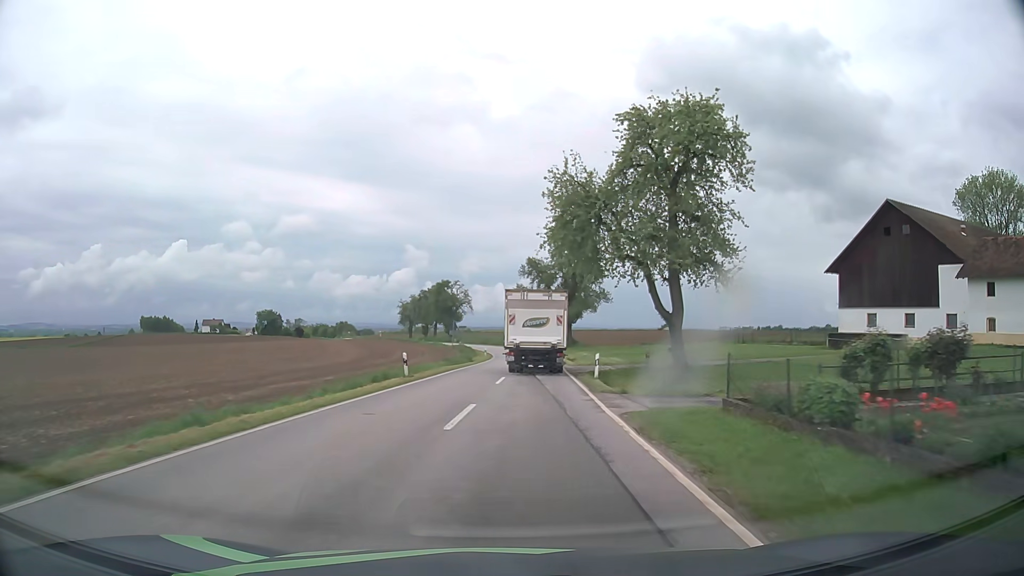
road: tertiary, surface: asphalt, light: Day
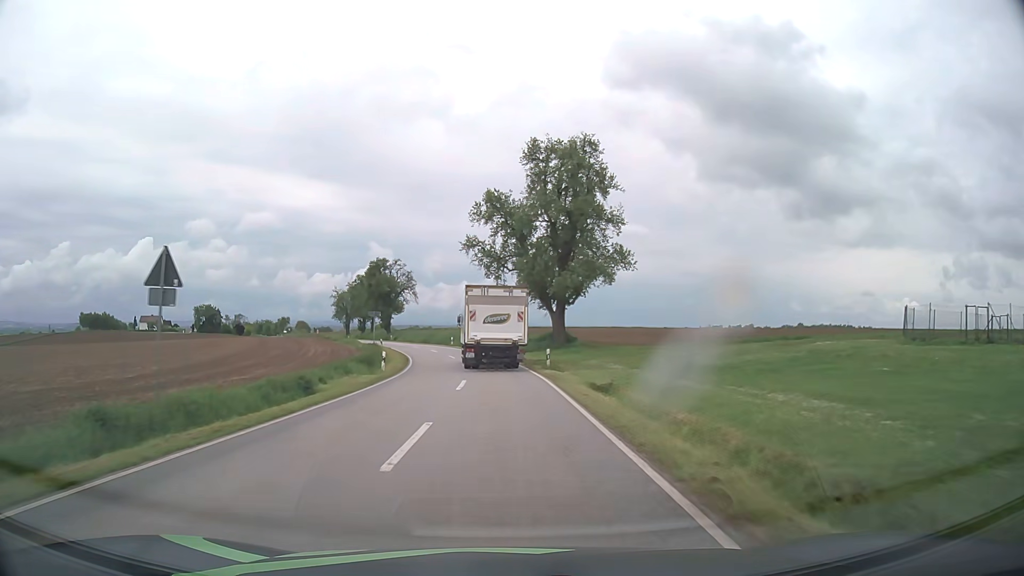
(+1.7, +38.6) m; +4°
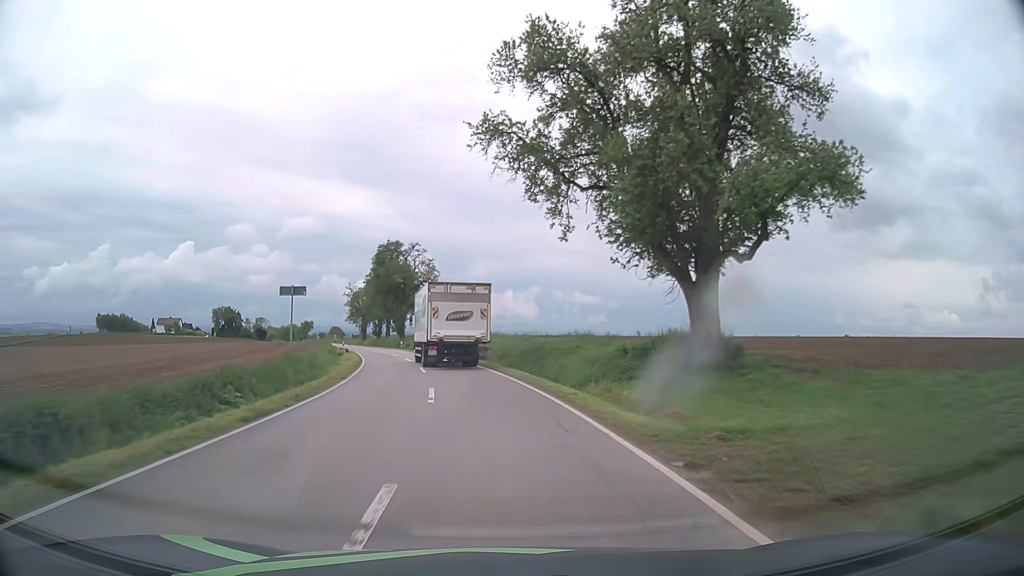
(-0.9, +28.5) m; -4°
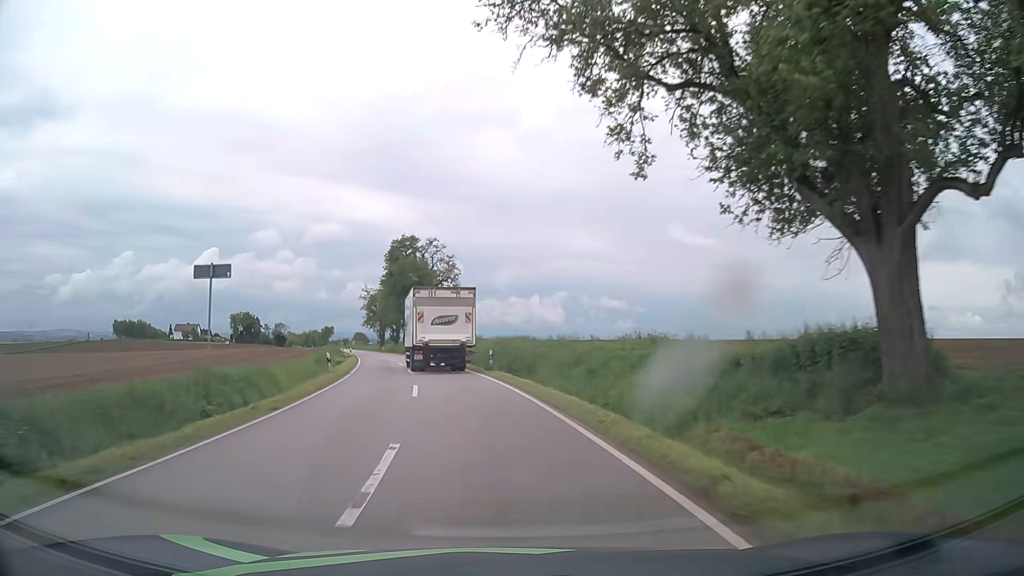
(-0.2, +9.4) m; -2°
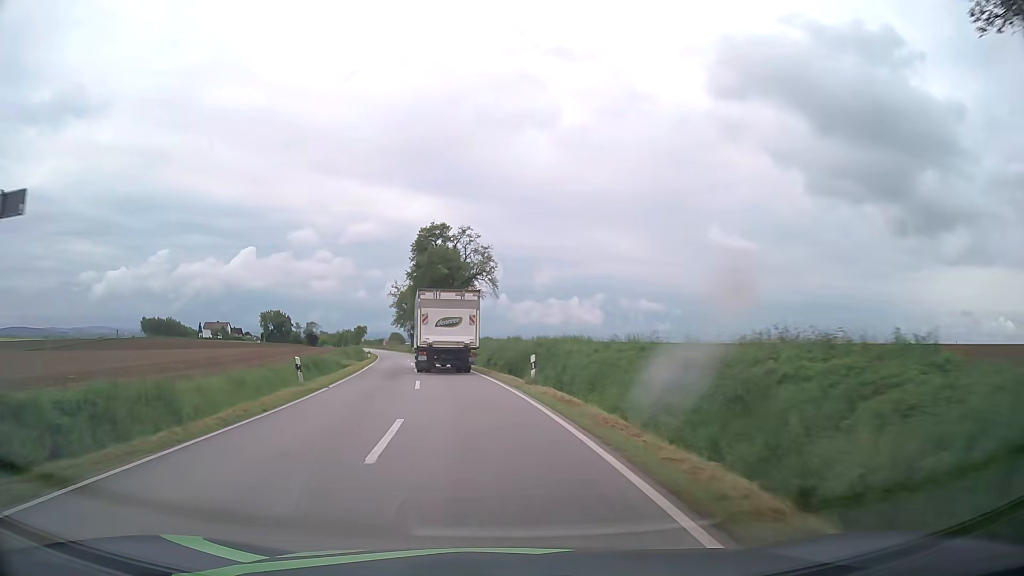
(-0.3, +9.3) m; -3°
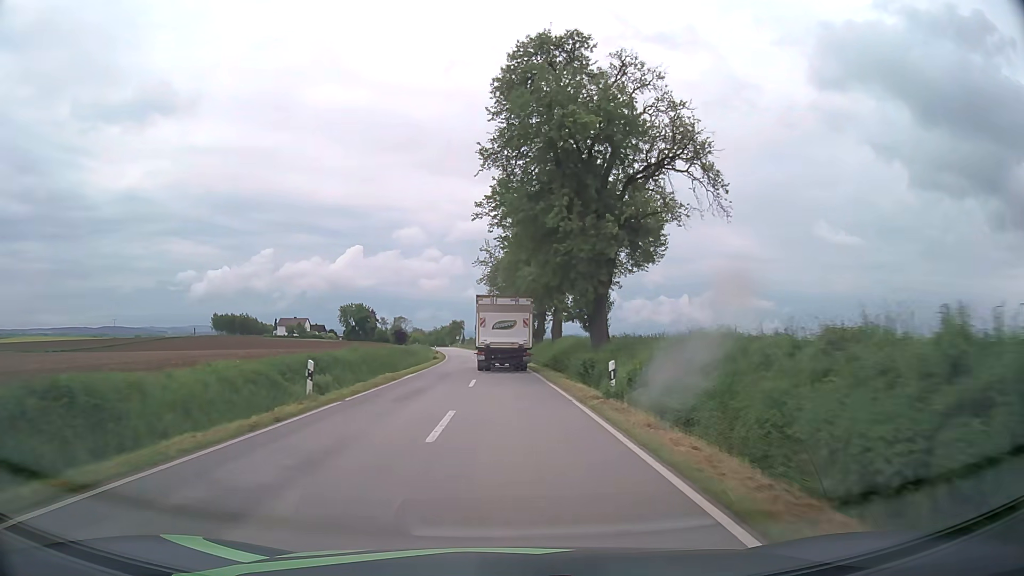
(-5.2, +46.7) m; -9°
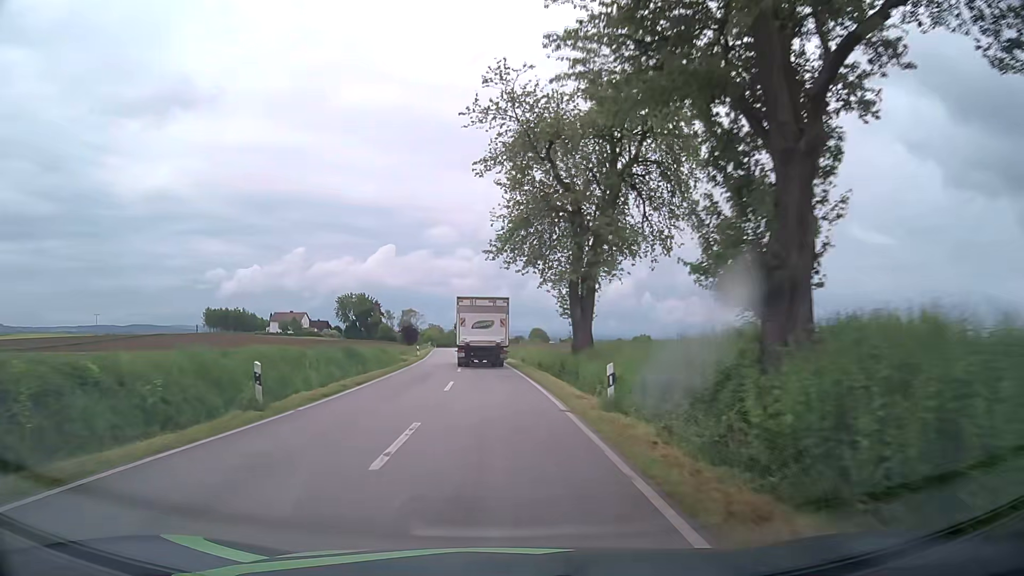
(-0.5, +49.8) m; -3°
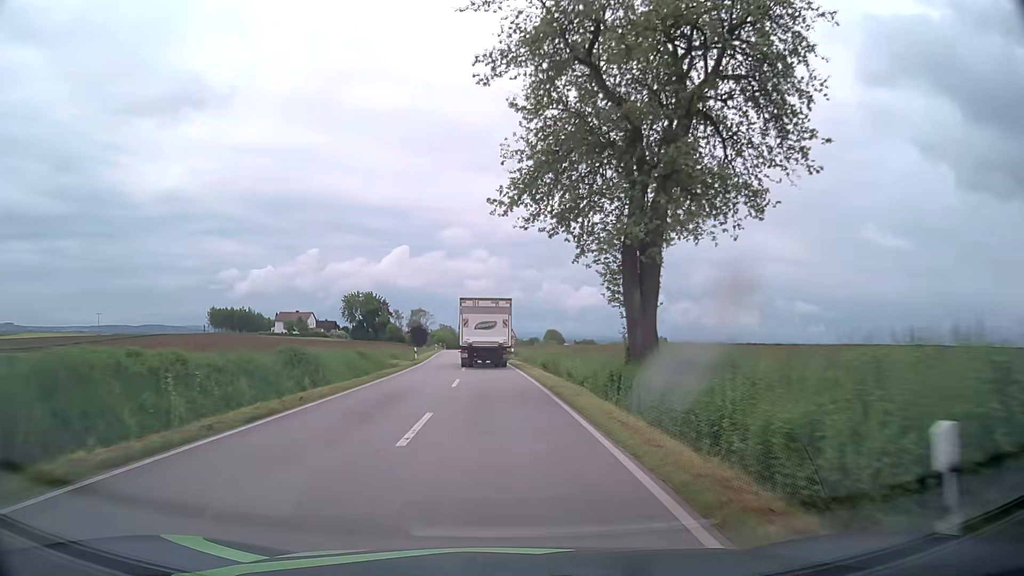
(-0.1, +10.3) m; -1°
(0, +10) (0, +20) (-1, +30) (-1, +40) (-2, +50) (-2, +60) (-3, +70) (-4, +80) (-4, +90) (-5, +100) m
